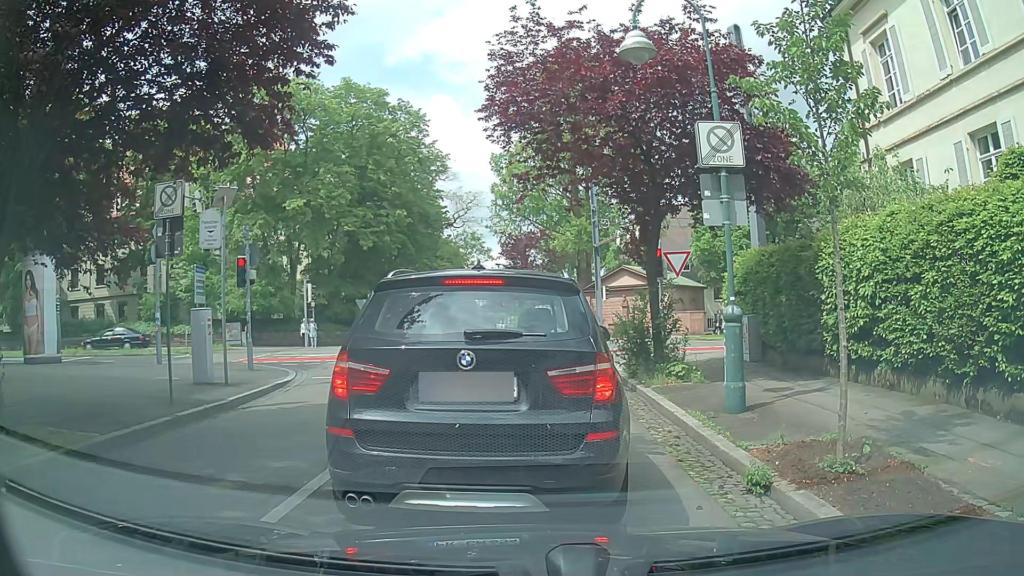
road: residential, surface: asphalt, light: Day
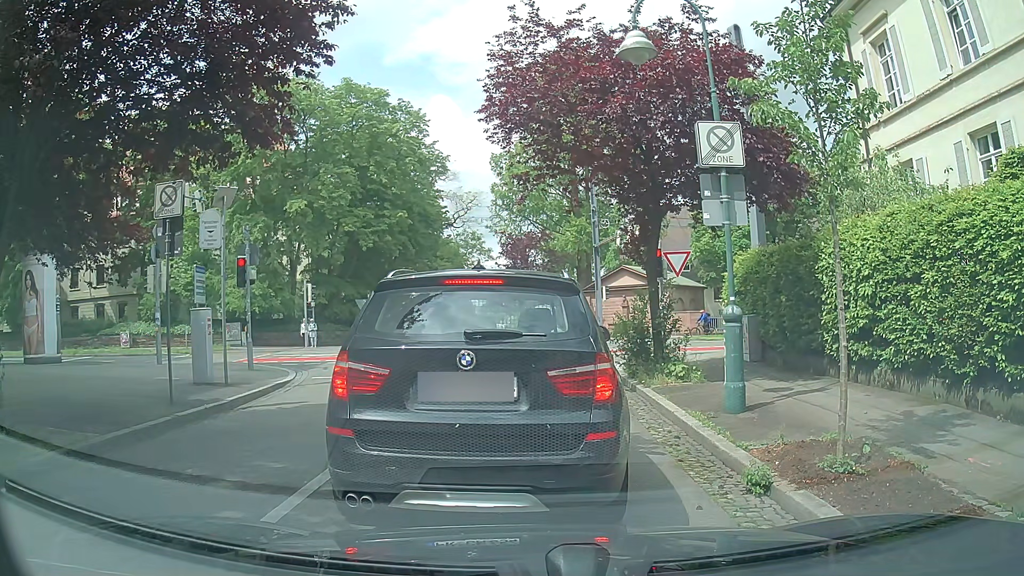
(0.0, 0.0) m; 0°
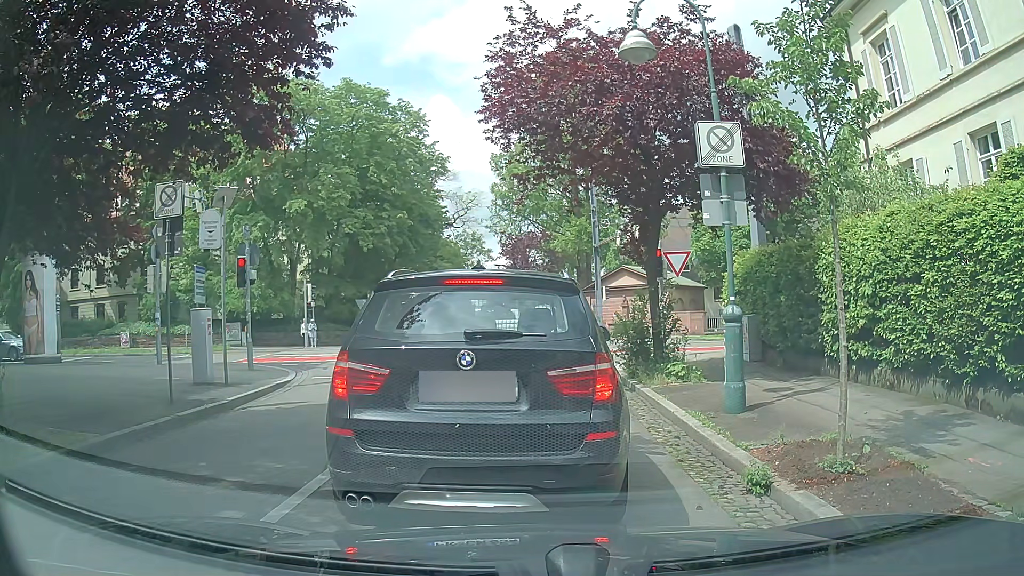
(0.0, 0.0) m; 0°
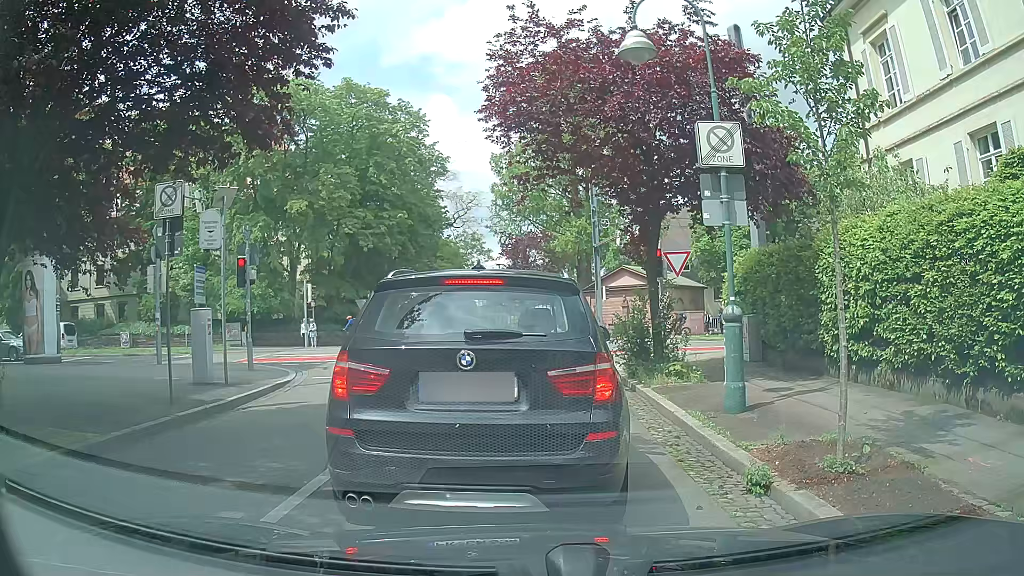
(0.0, 0.0) m; 0°
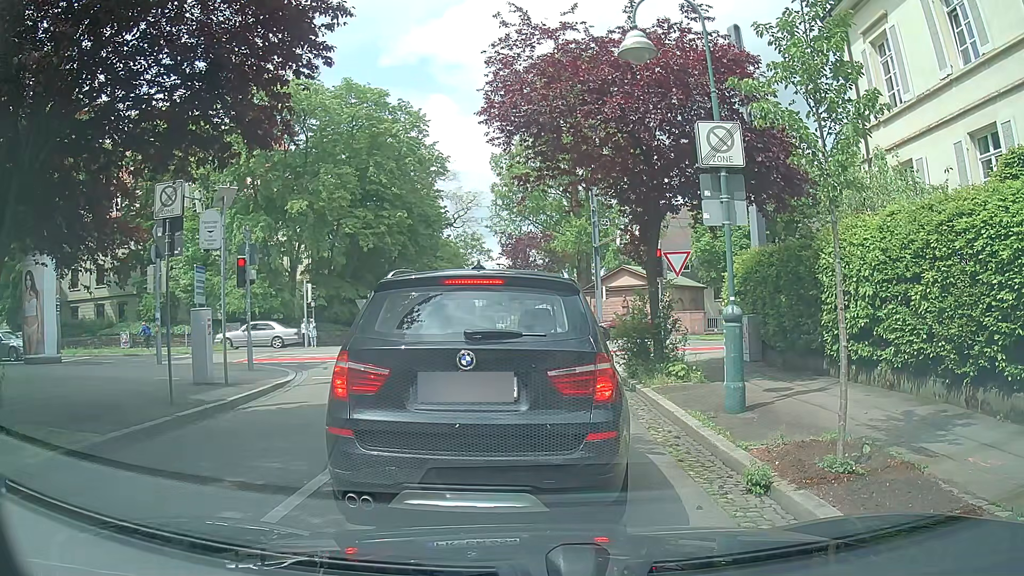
(0.0, 0.0) m; 0°
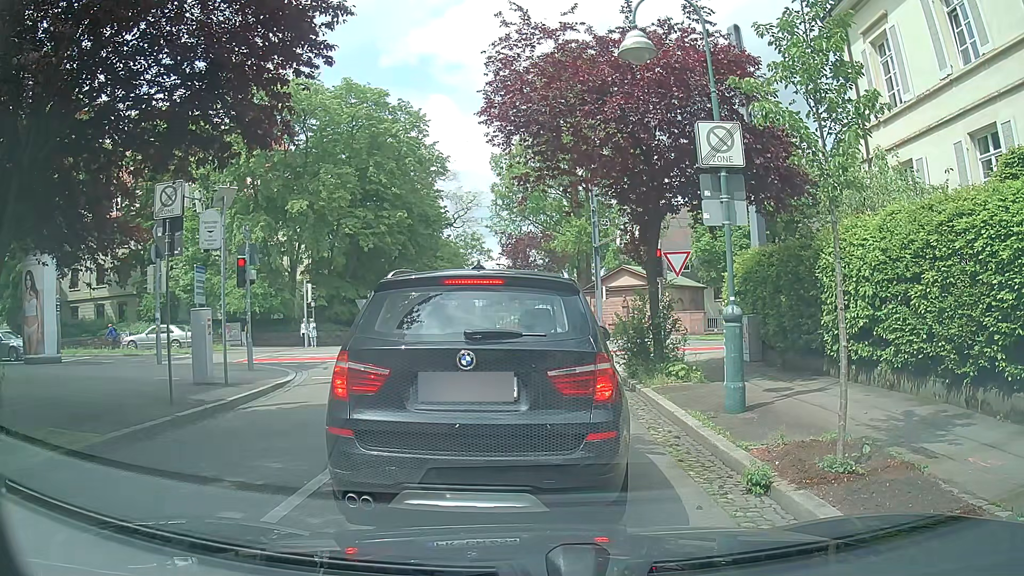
(0.0, 0.0) m; 0°
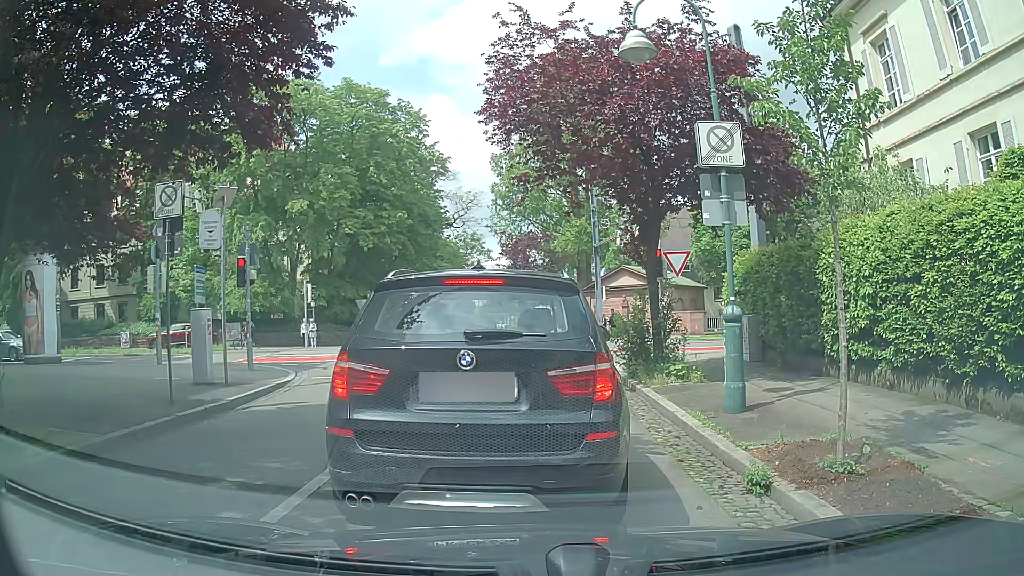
(0.0, 0.0) m; 0°
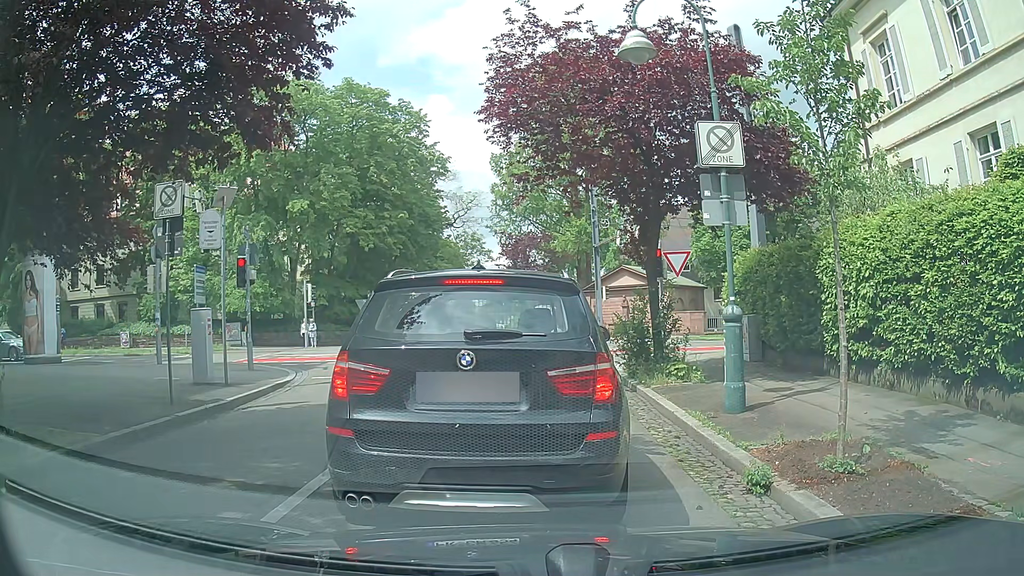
(0.0, 0.0) m; 0°
